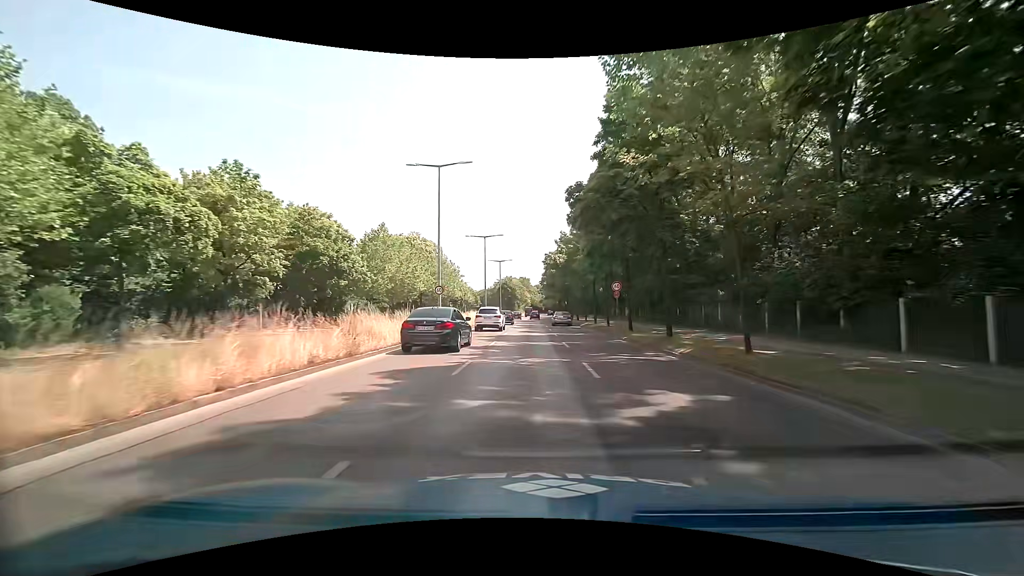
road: primary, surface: asphalt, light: Day
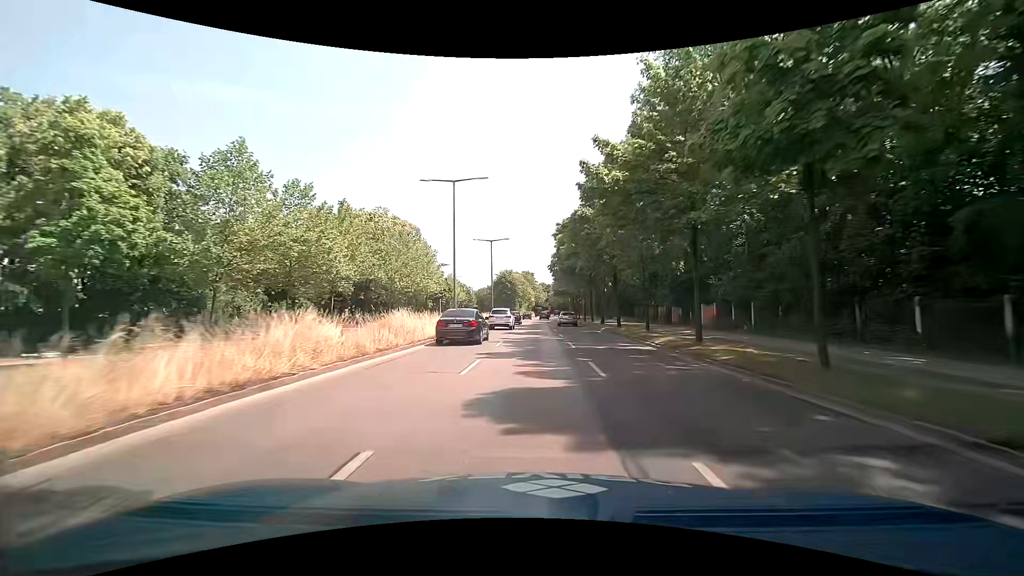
(+0.1, +26.4) m; 0°
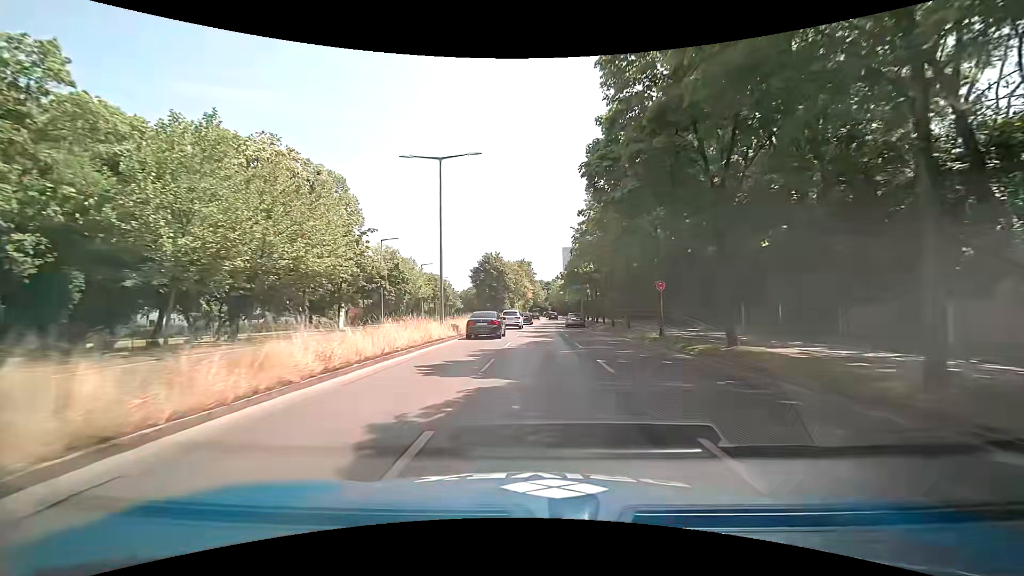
(-0.1, +34.7) m; 0°
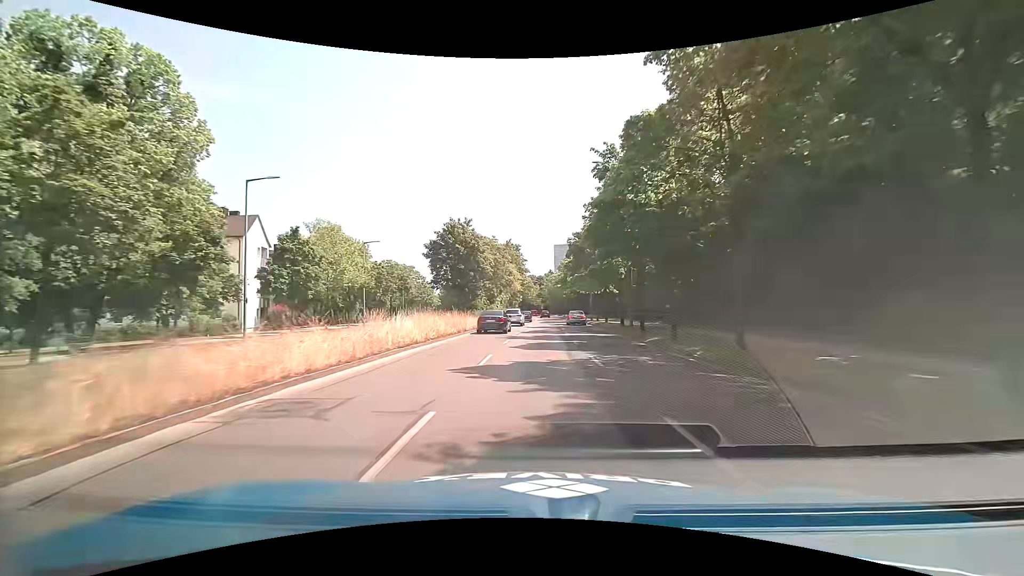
(+0.3, +25.7) m; +1°
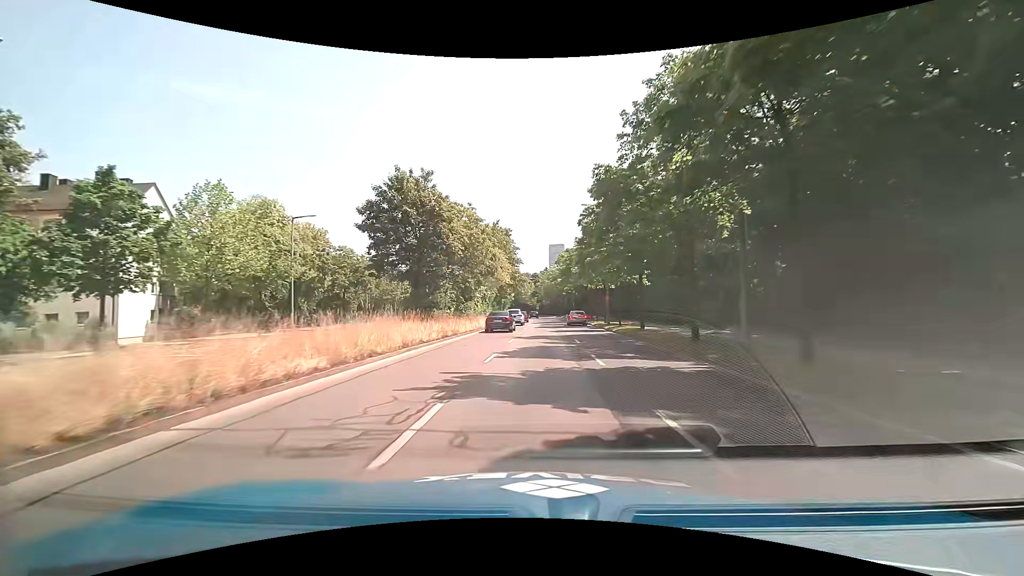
(+0.1, +17.0) m; +1°
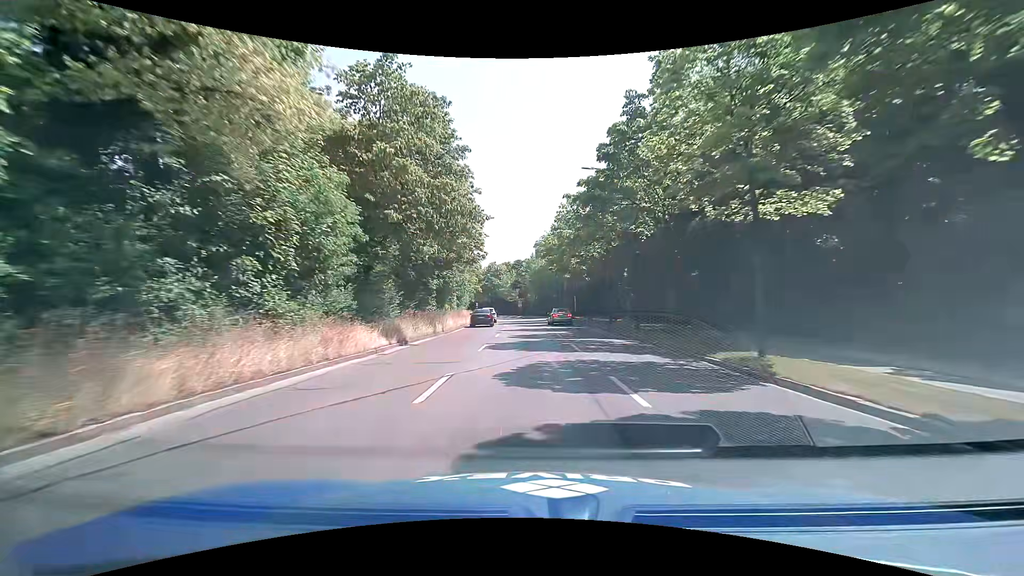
(+0.7, +41.5) m; +2°
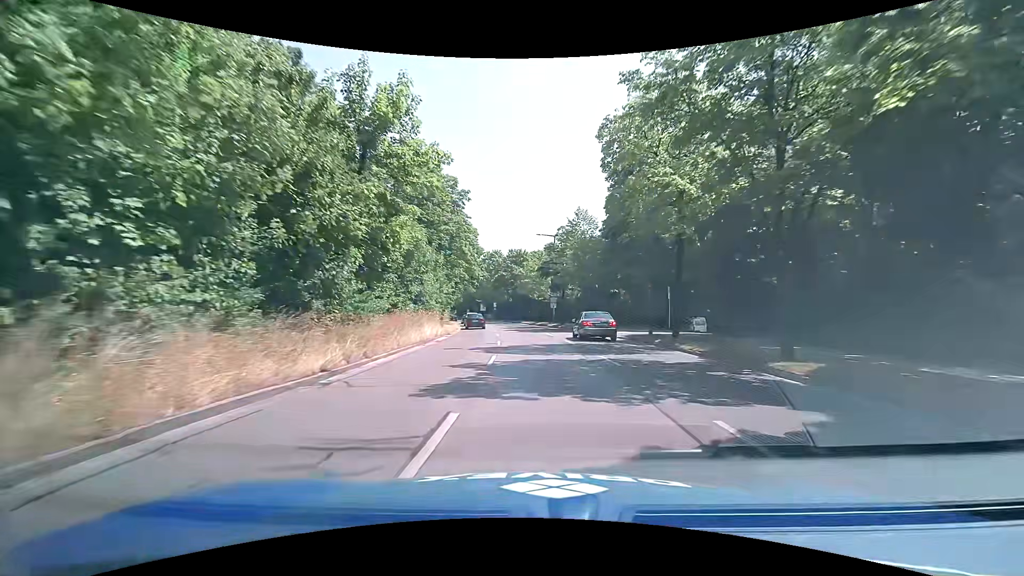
(-1.3, +39.0) m; -4°
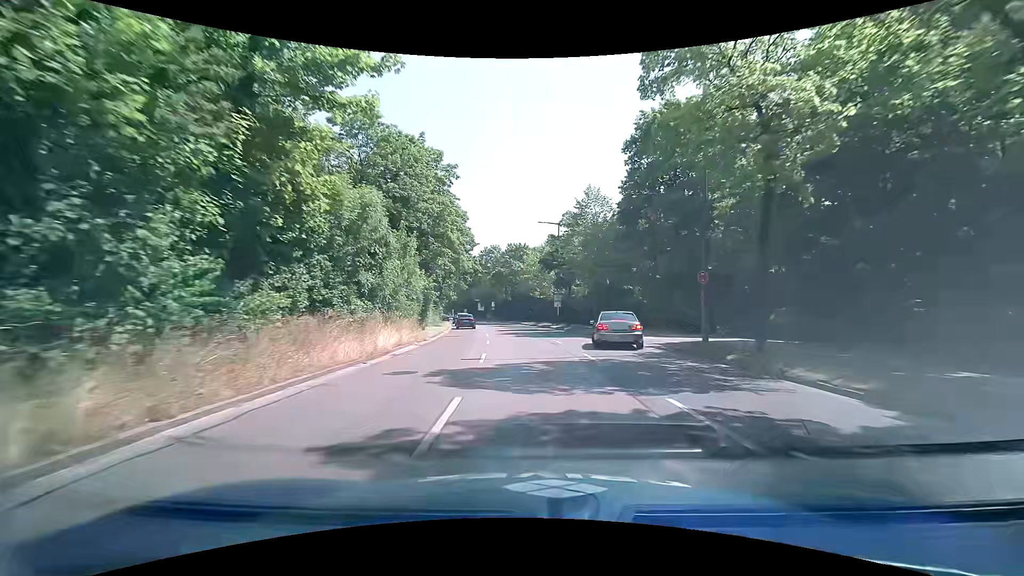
(-0.1, +7.6) m; 0°
(0, +10) (0, +20) (-1, +30) (-2, +40) (-3, +50) (-5, +60) (-6, +70) (-8, +79) (-10, +89) (-12, +99) m
